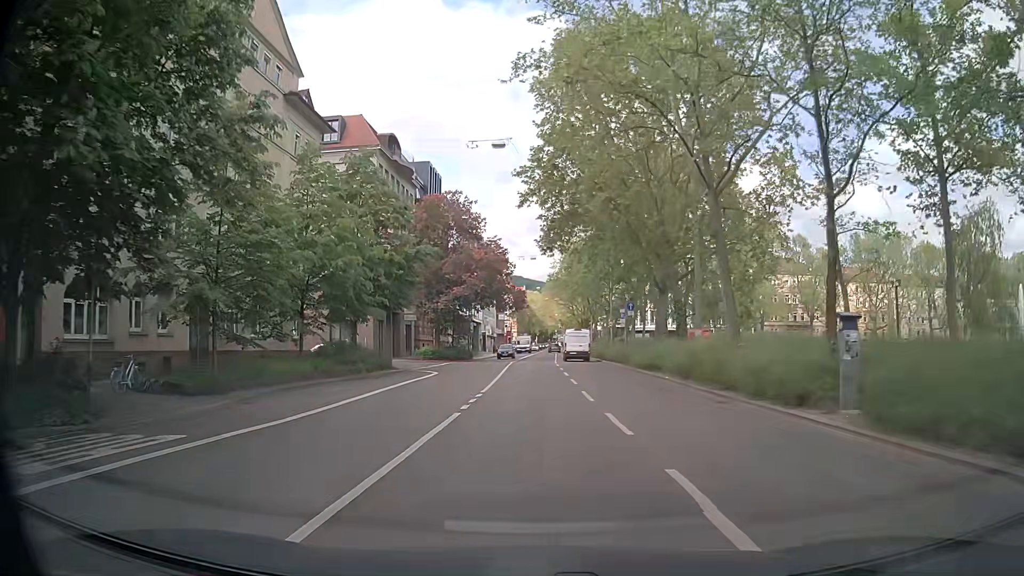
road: secondary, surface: asphalt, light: Day
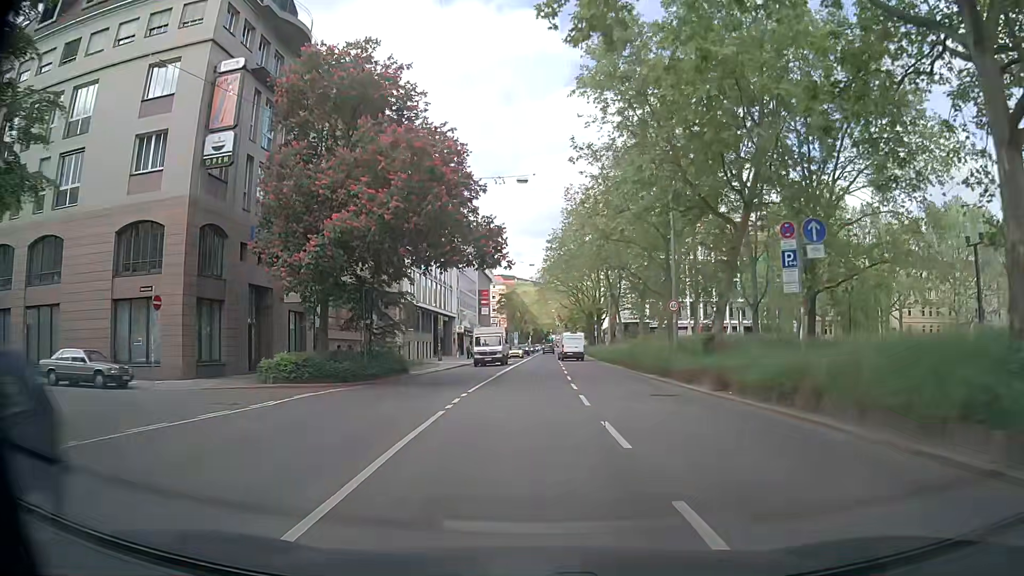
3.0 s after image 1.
(+0.1, +31.5) m; 0°
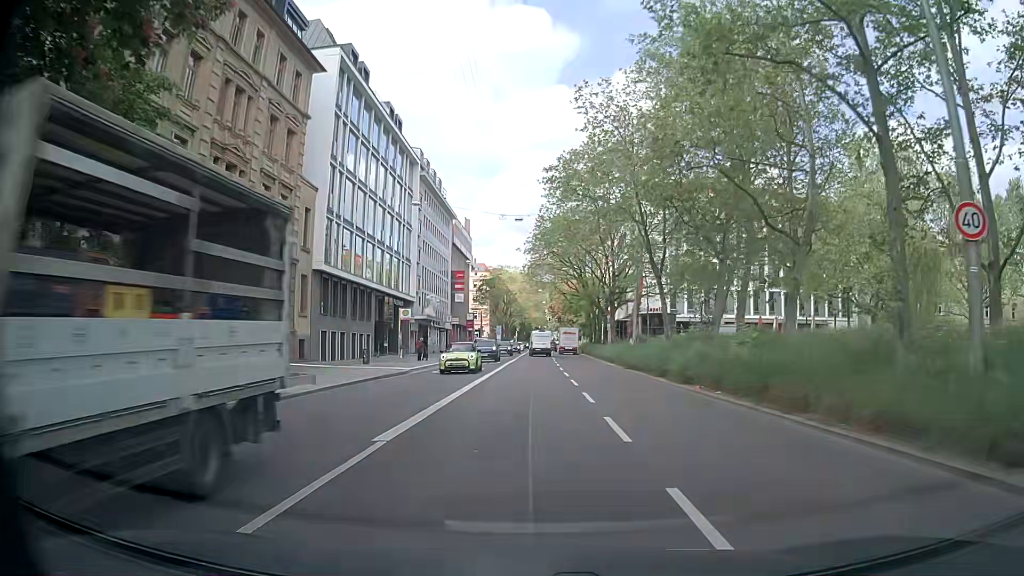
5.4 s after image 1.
(+0.2, +24.3) m; +1°
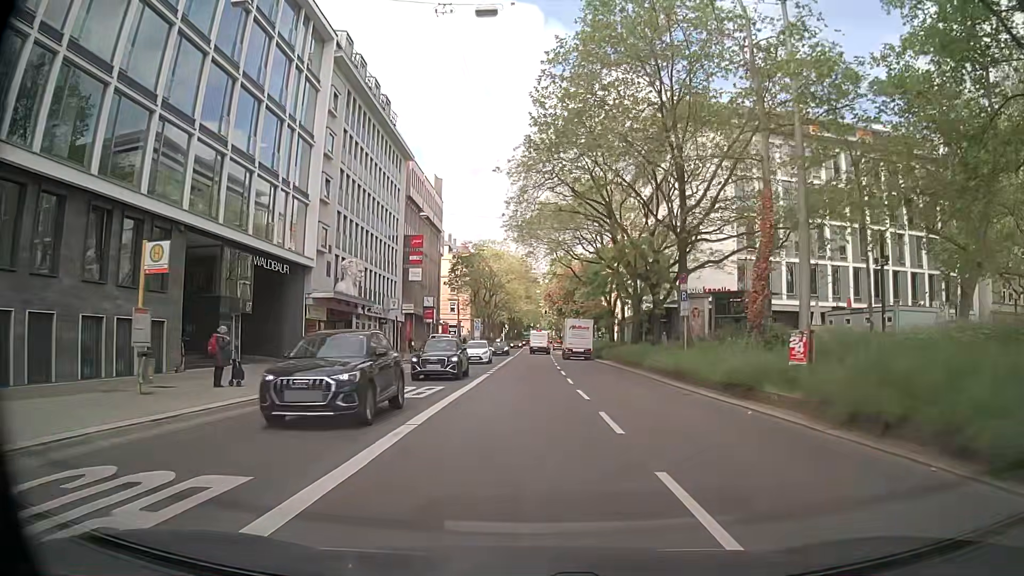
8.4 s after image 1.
(+0.1, +30.2) m; +1°
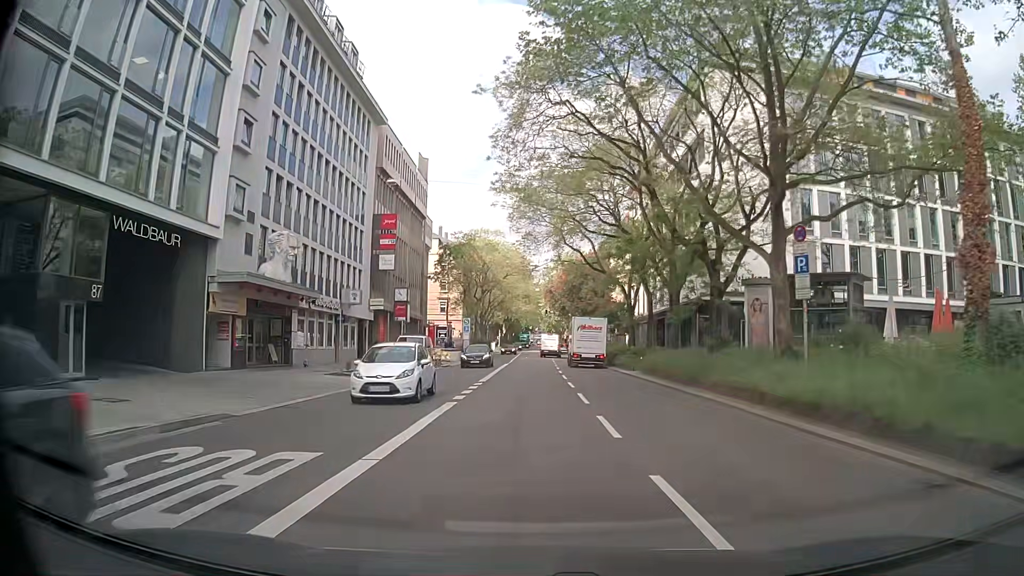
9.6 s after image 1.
(0.0, +12.1) m; +2°
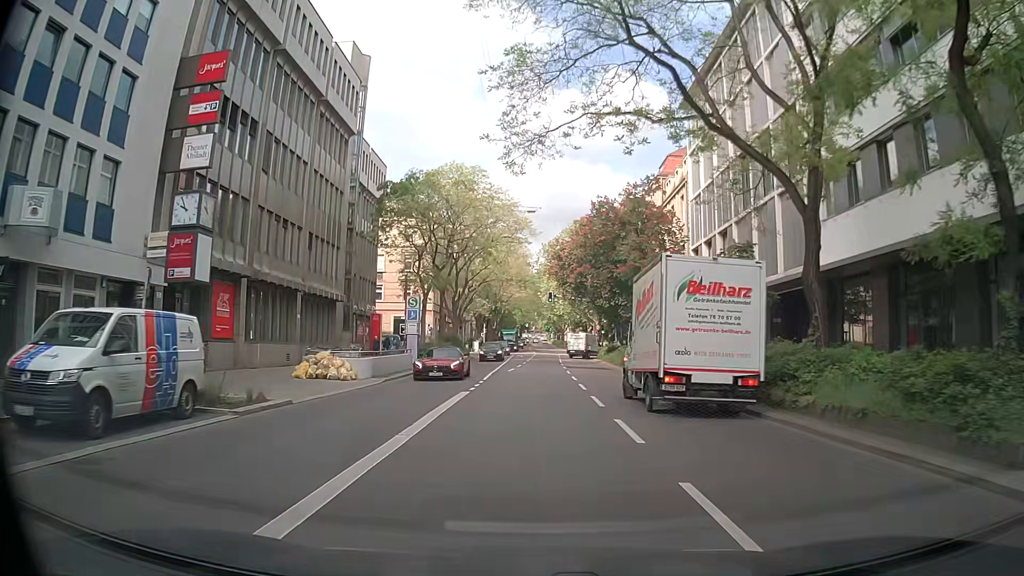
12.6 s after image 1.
(-0.8, +30.5) m; -1°
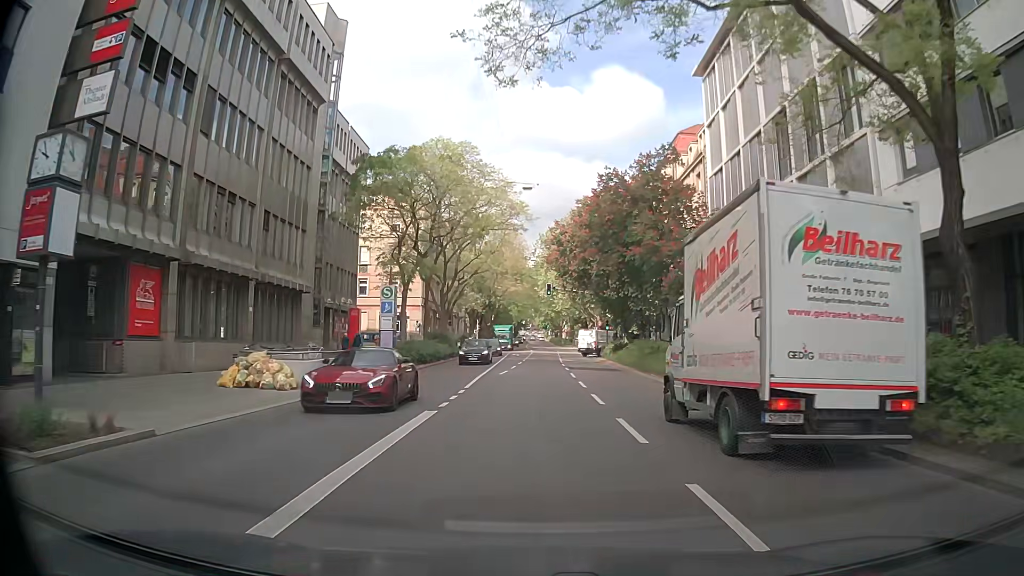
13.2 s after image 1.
(0.0, +6.2) m; 0°
